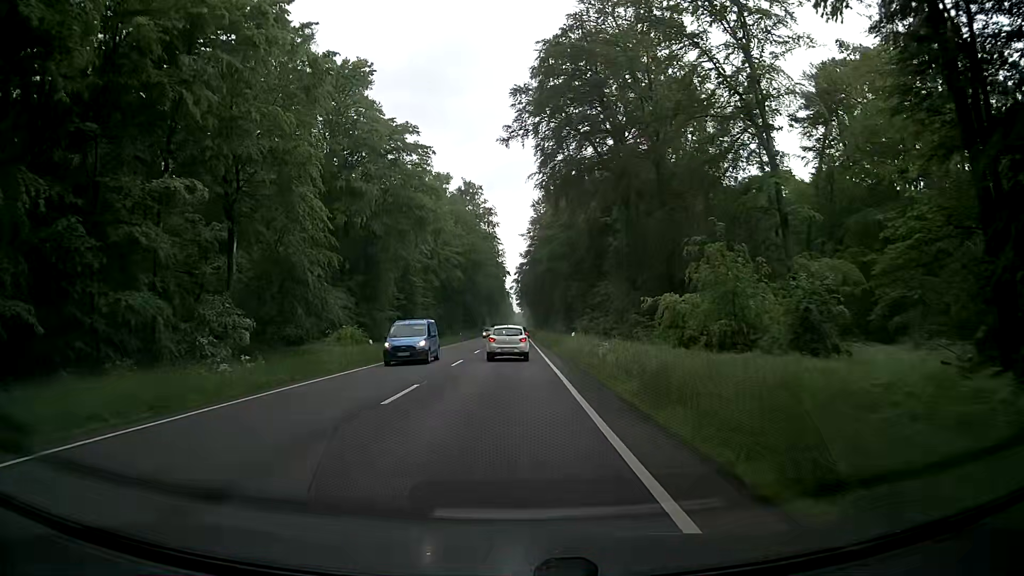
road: primary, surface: asphalt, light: Day
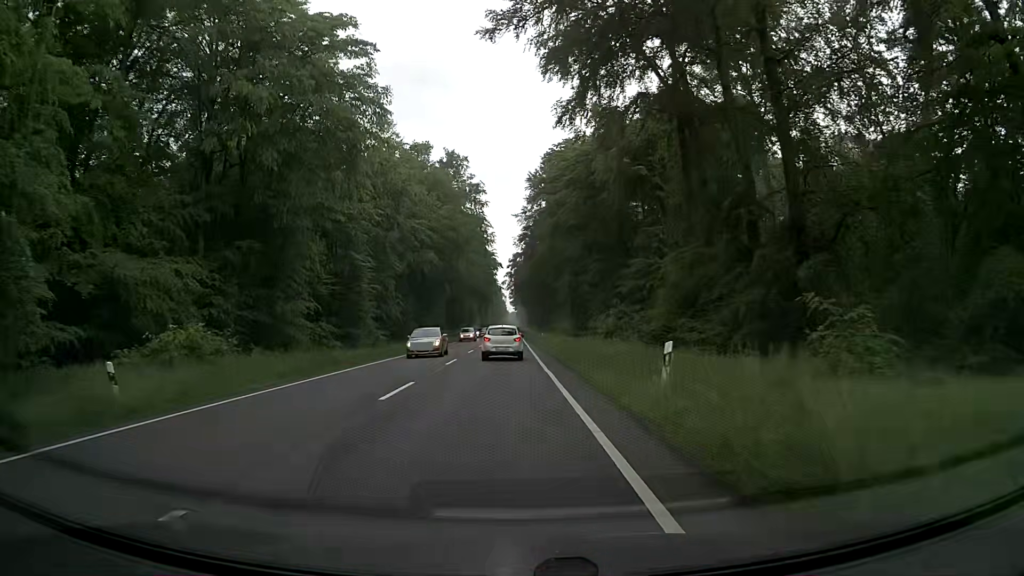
(+0.2, +23.6) m; +1°
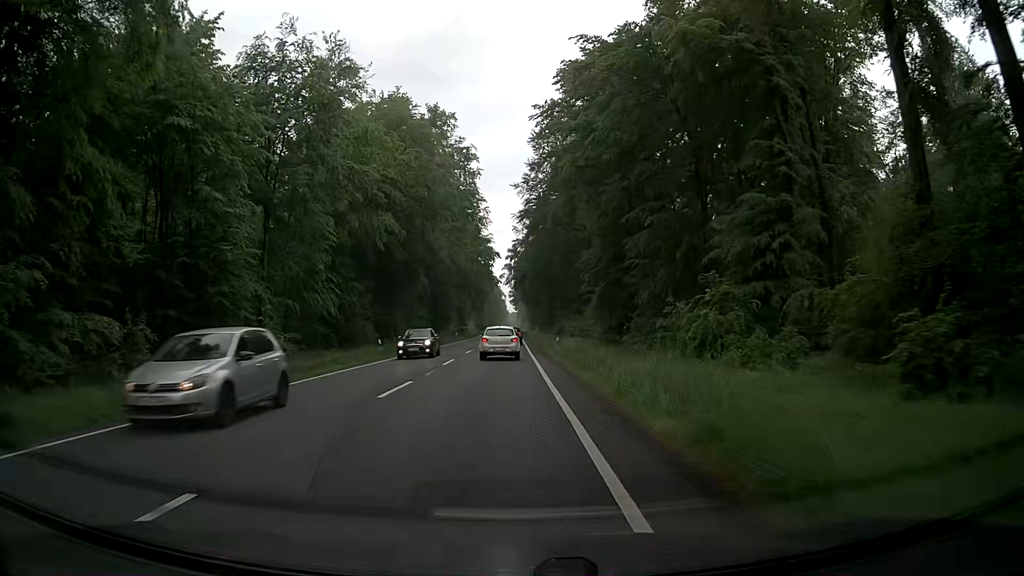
(+0.1, +23.9) m; -1°
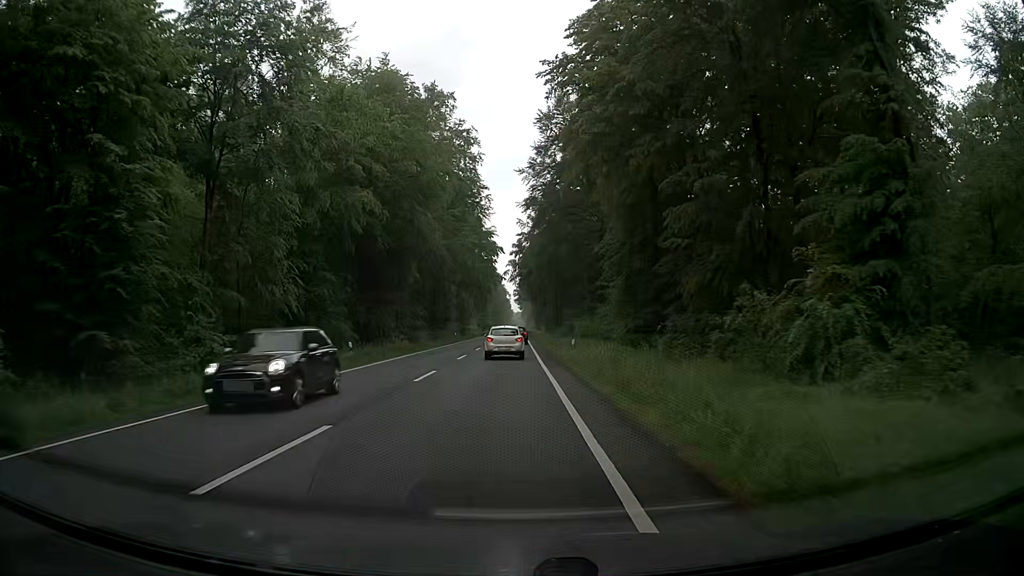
(+0.1, +8.1) m; +2°
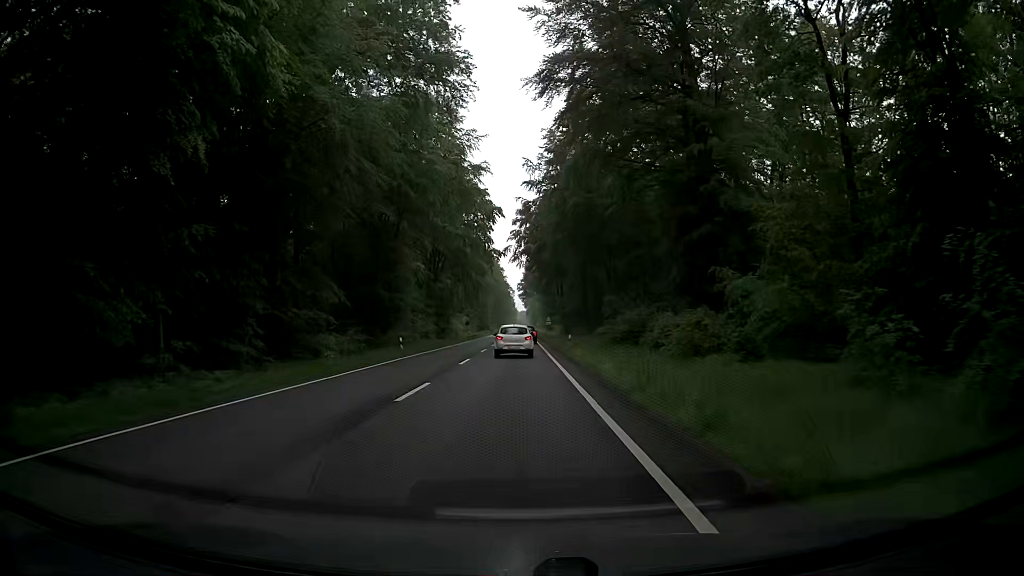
(-0.9, +41.8) m; 0°
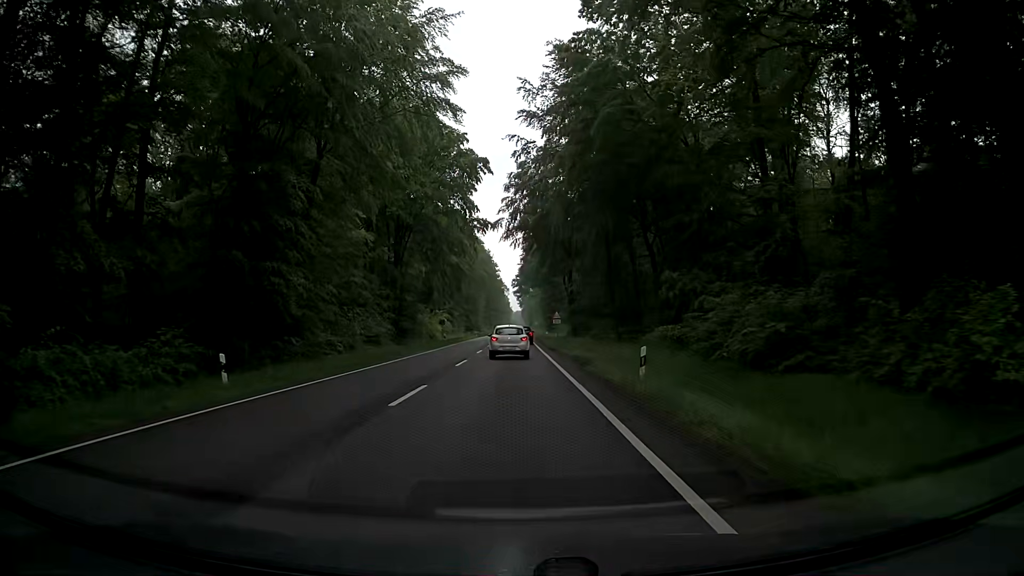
(-0.3, +25.2) m; -1°
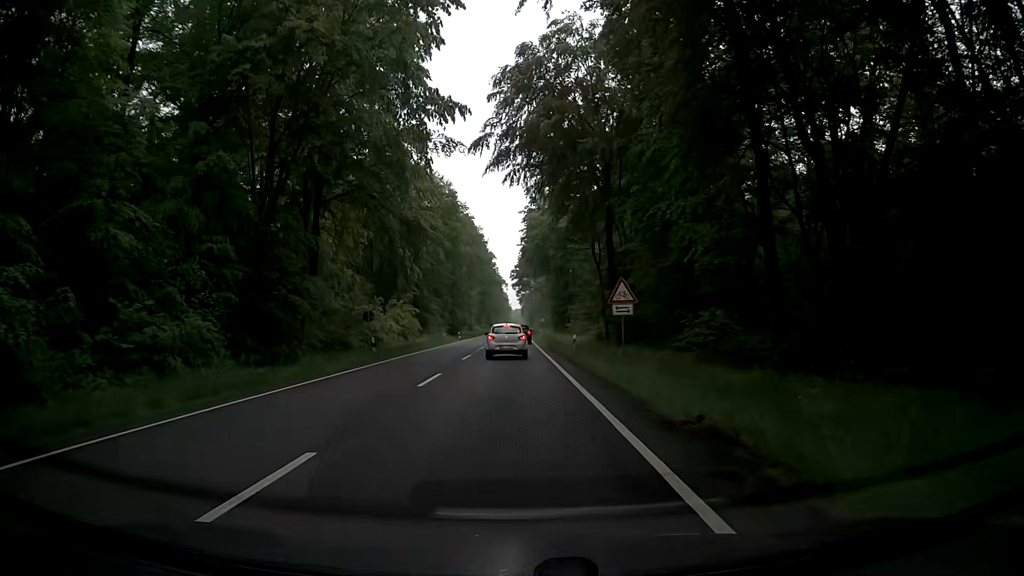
(+0.2, +32.9) m; +1°
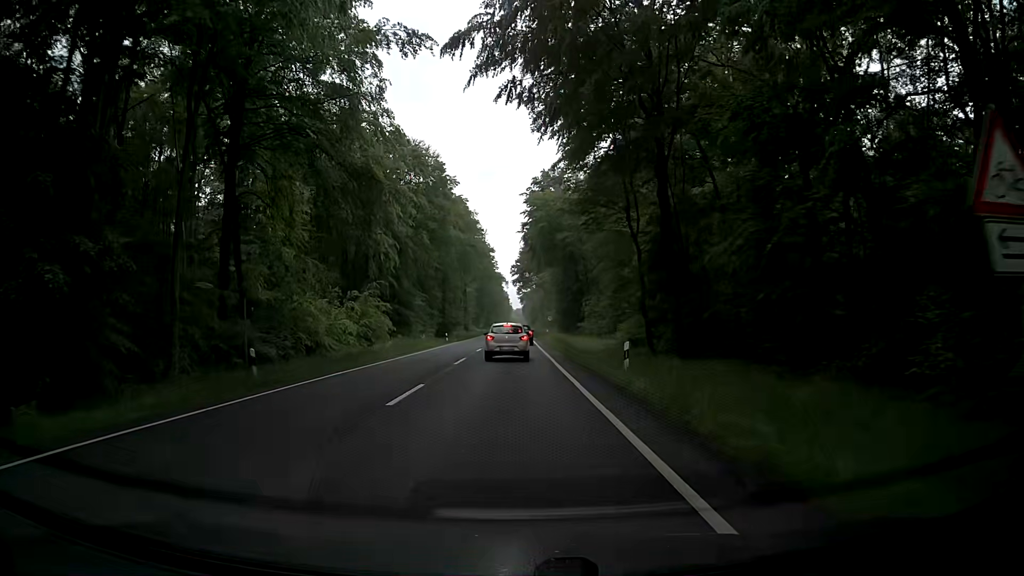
(-0.3, +15.9) m; -2°
